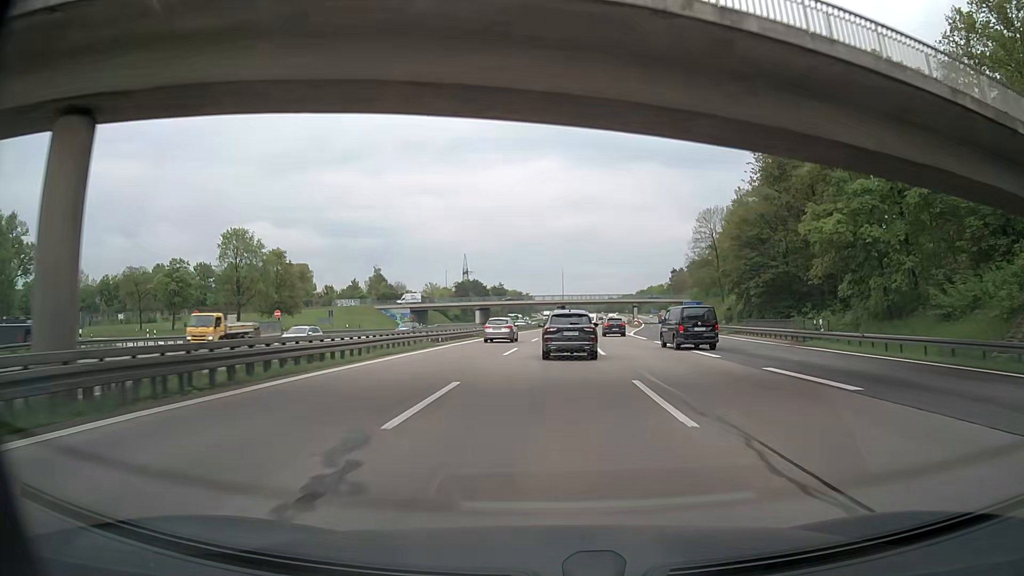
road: motorway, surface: asphalt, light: Day
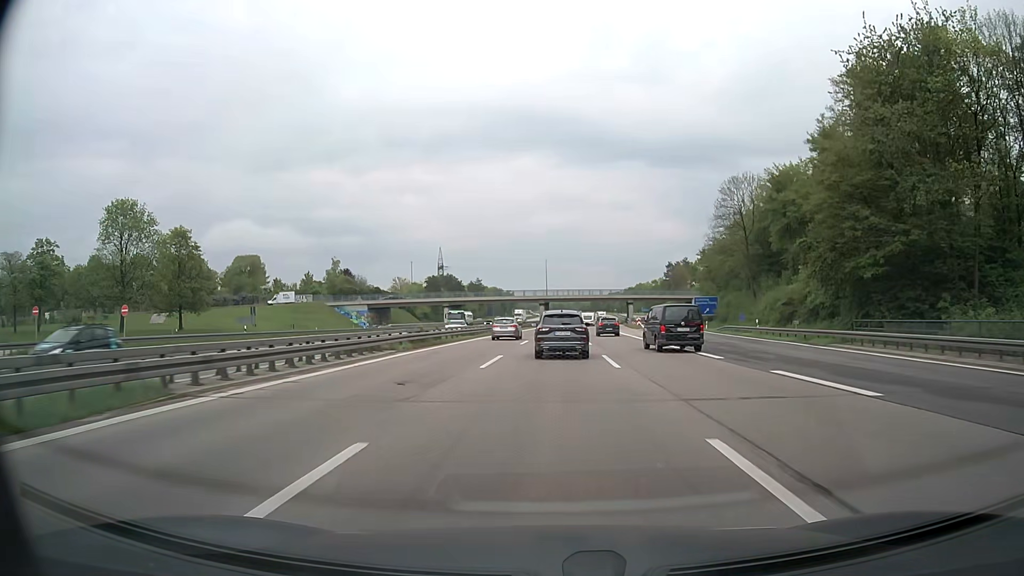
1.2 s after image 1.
(+0.2, +25.1) m; +1°
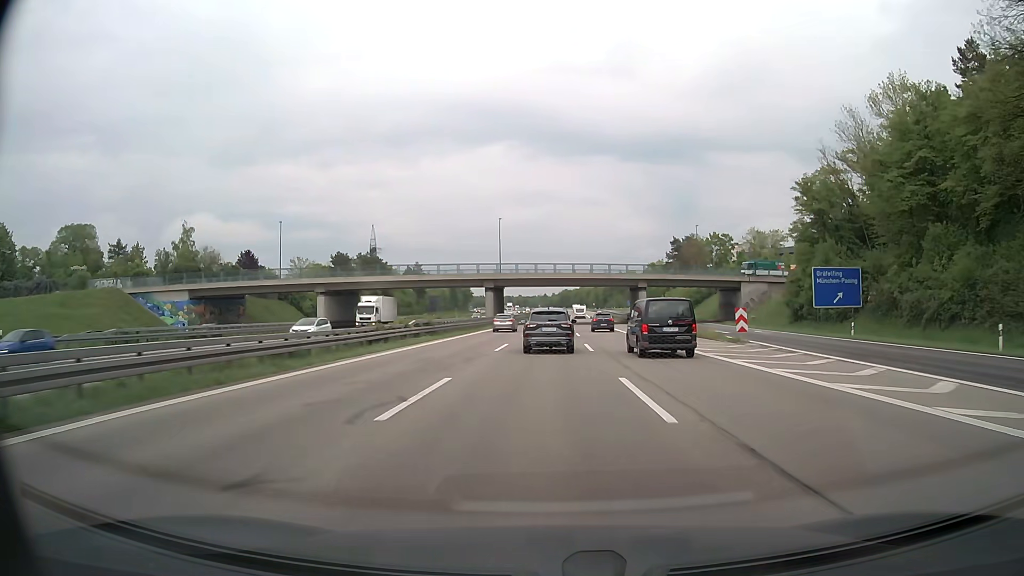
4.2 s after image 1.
(+1.7, +64.1) m; +3°
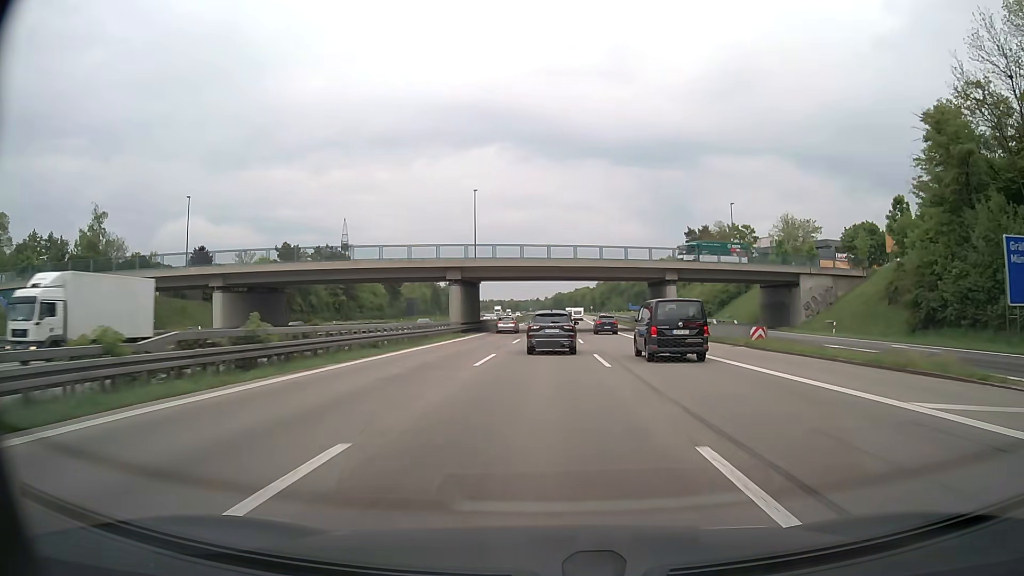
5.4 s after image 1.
(+0.2, +25.8) m; +1°
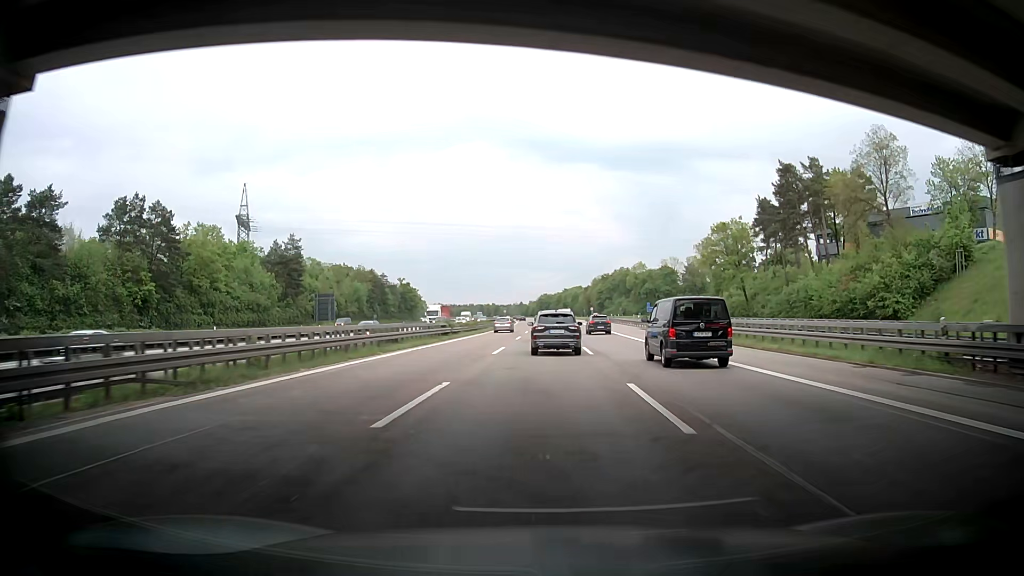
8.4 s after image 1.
(+0.8, +65.7) m; +2°
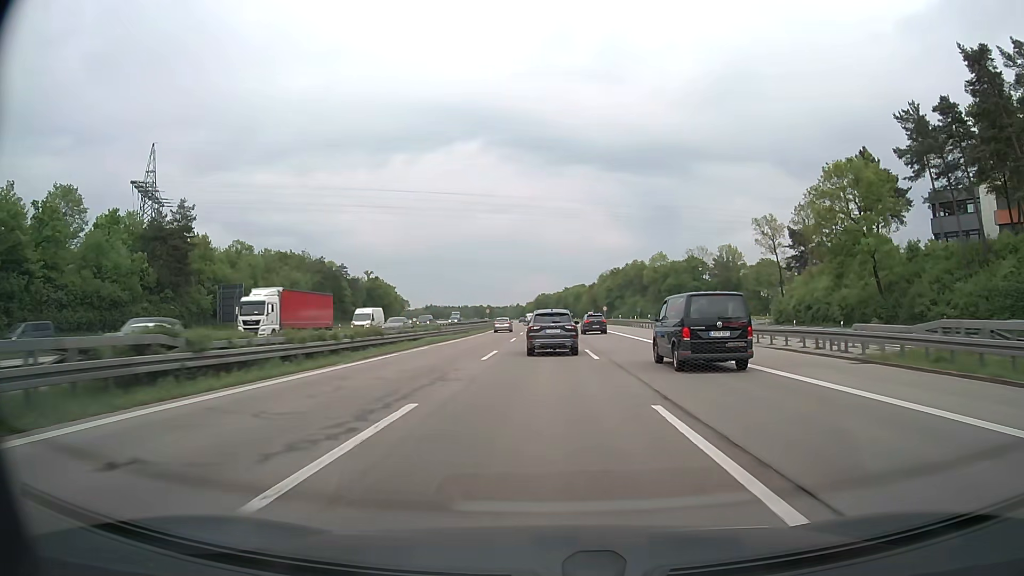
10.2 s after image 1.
(-0.6, +39.9) m; -1°
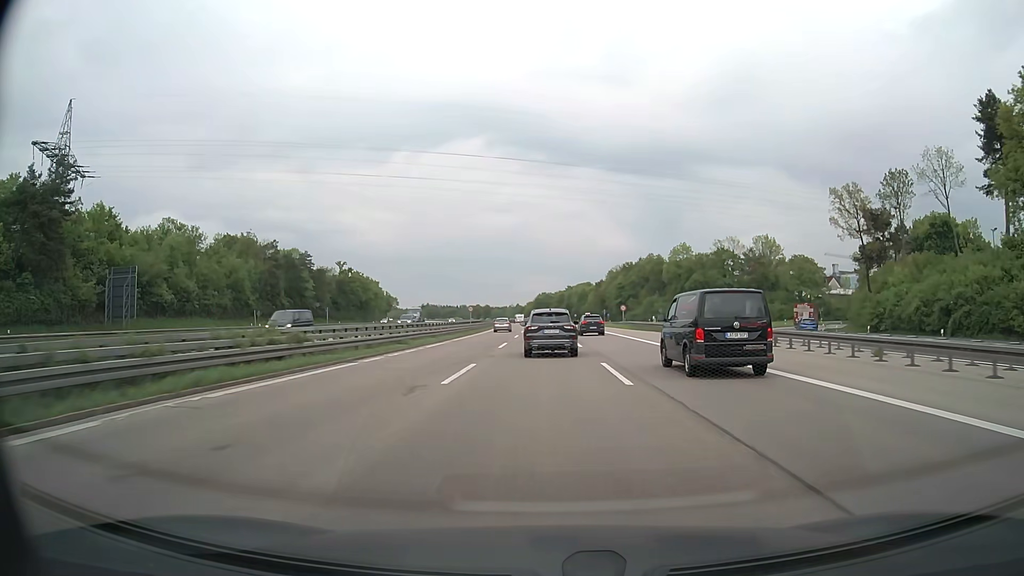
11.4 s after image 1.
(0.0, +26.7) m; 0°
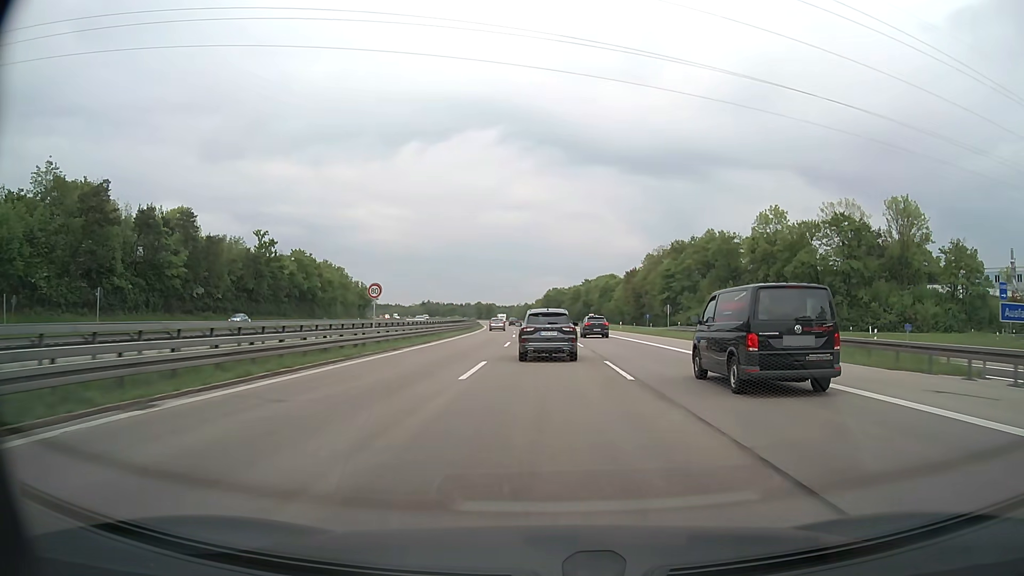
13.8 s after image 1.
(-0.3, +52.6) m; -1°
(0, +10) (0, +20) (0, +30) (0, +40) (0, +50) (-1, +60) (-1, +70) (-1, +80) (-2, +90) (-3, +100) m
